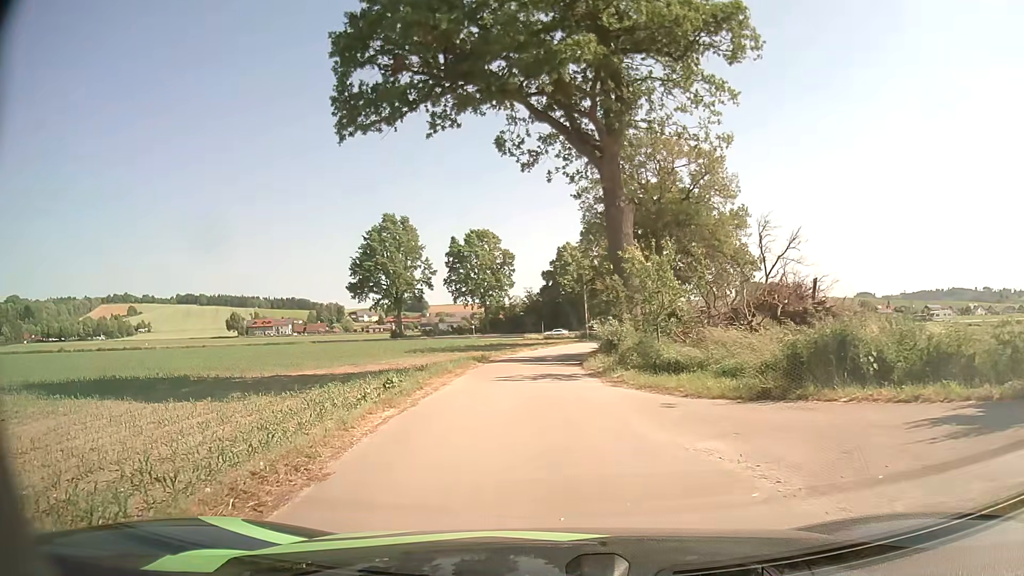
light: Day
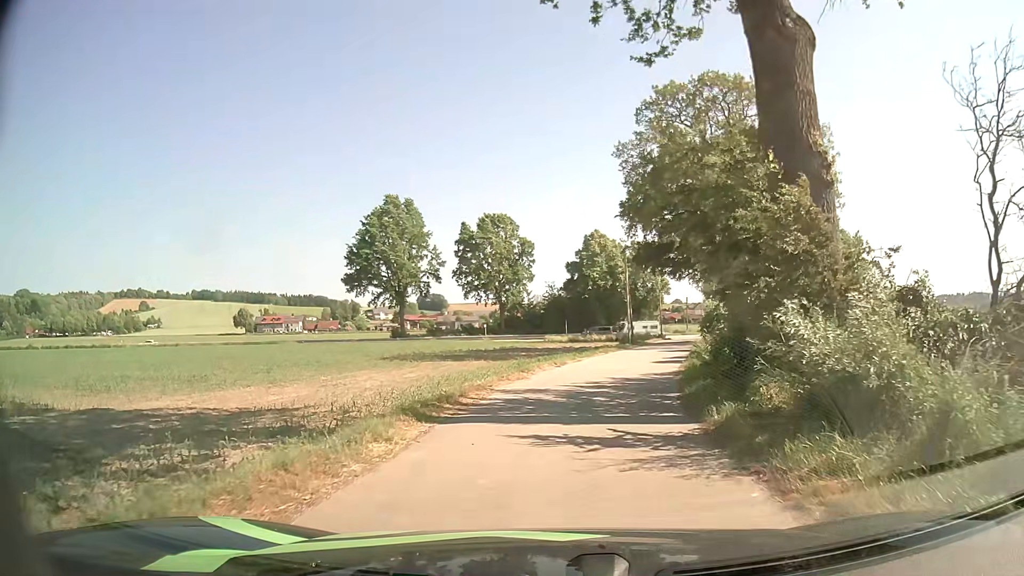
(-0.7, +17.1) m; -2°
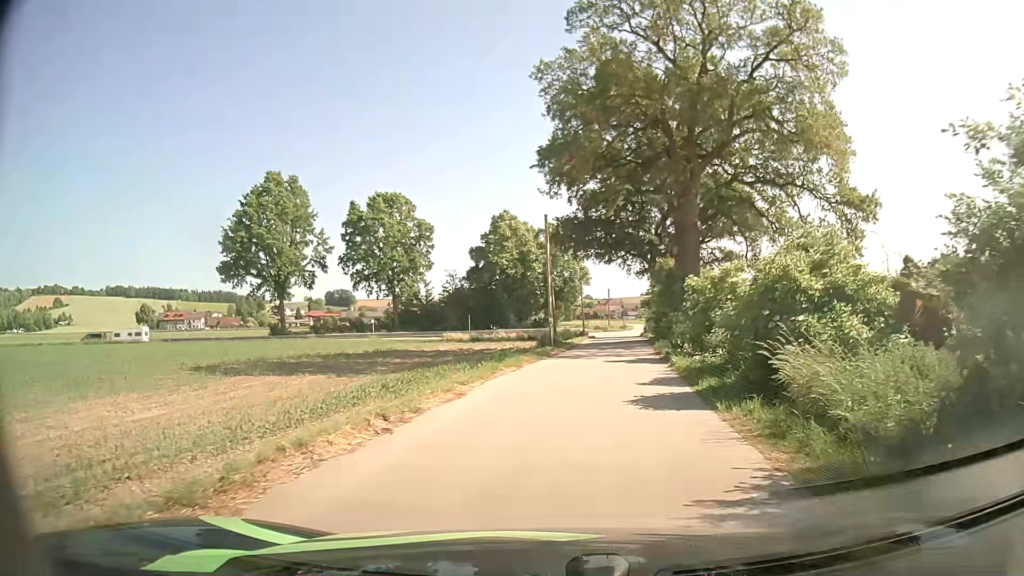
(+0.9, +15.7) m; +7°
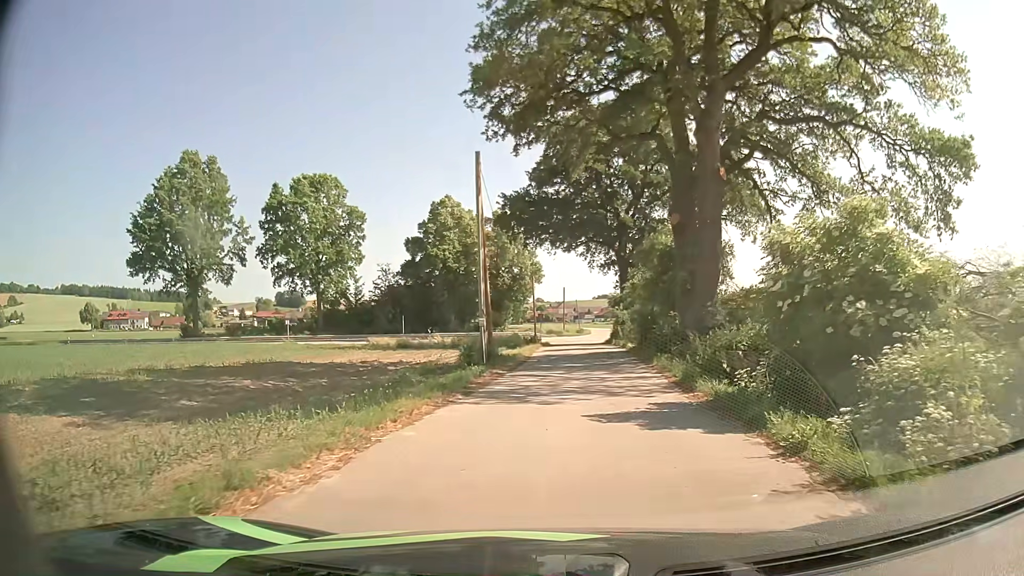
(+0.5, +13.0) m; +3°
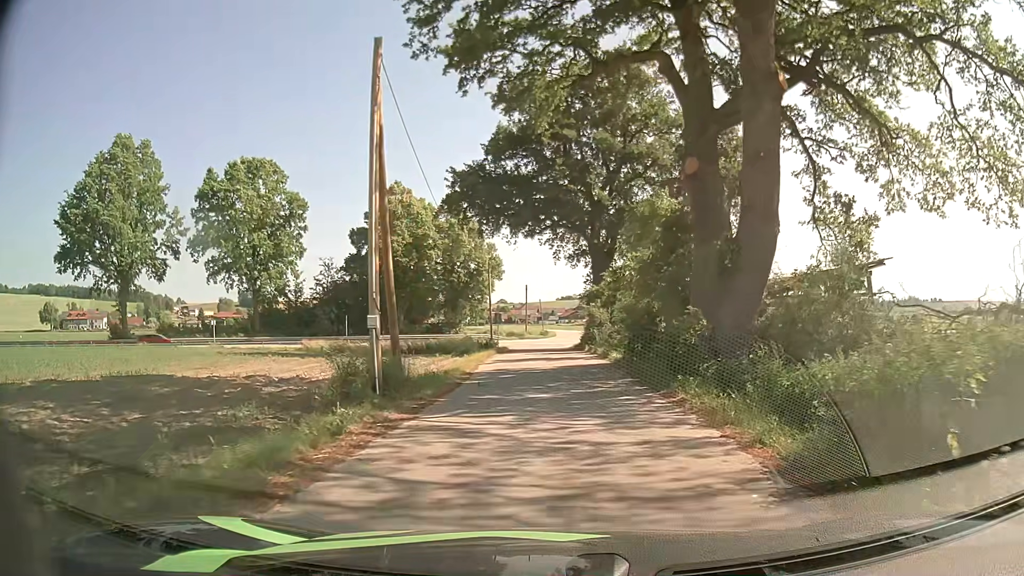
(+0.3, +9.0) m; +3°
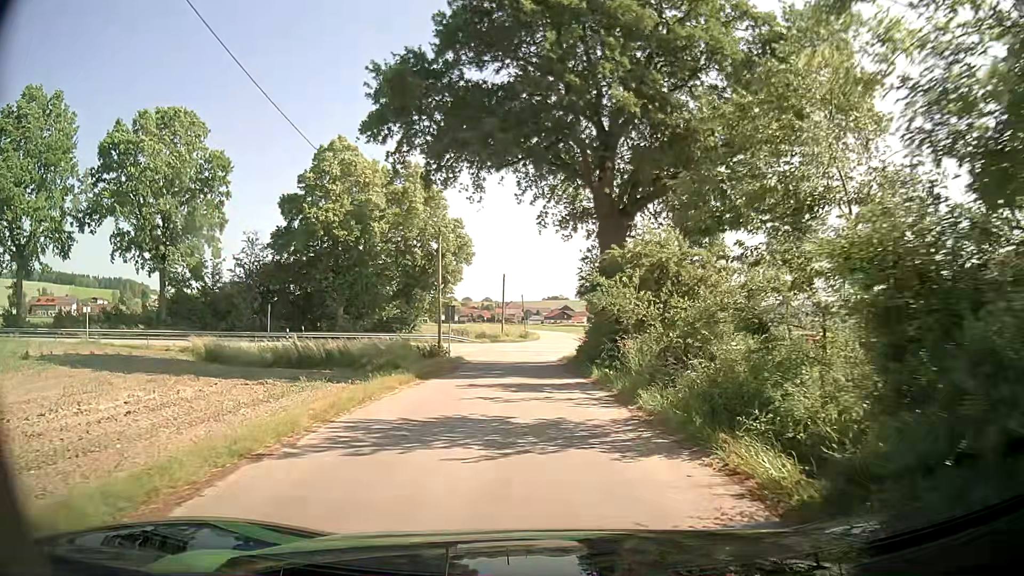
(+0.4, +17.3) m; +2°
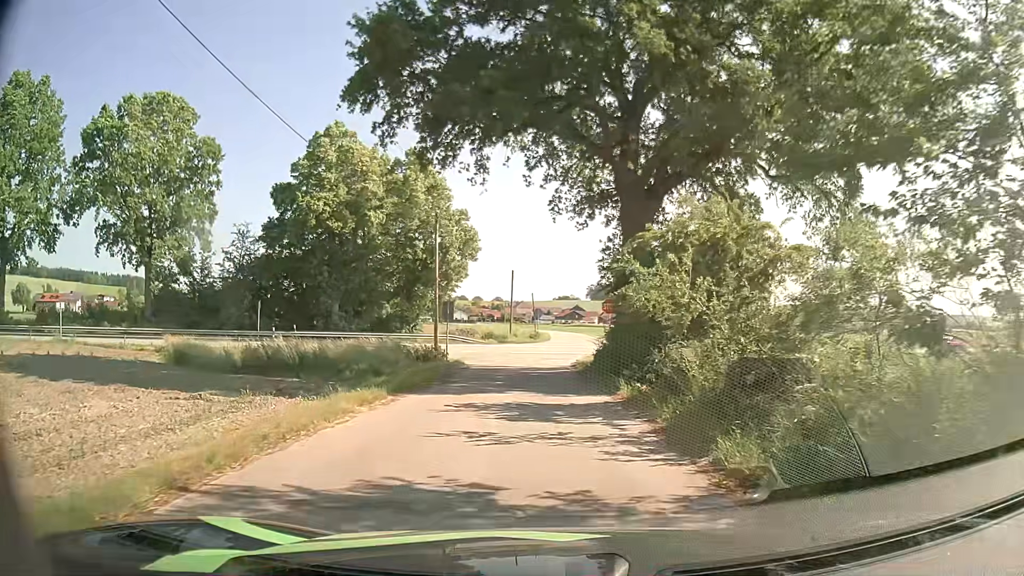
(-0.1, +4.2) m; -1°
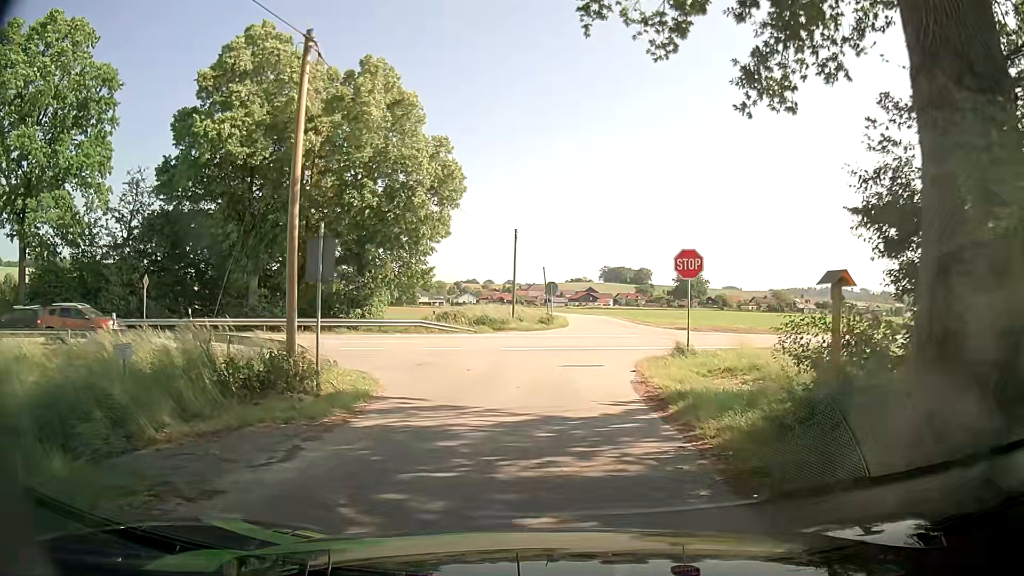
(-0.4, +17.8) m; -1°
(0, +10) (+1, +20) (-3, +28) (-13, +29) (-23, +28) (-32, +25) (-42, +22) (-51, +19) (-61, +16) (-70, +13) m
